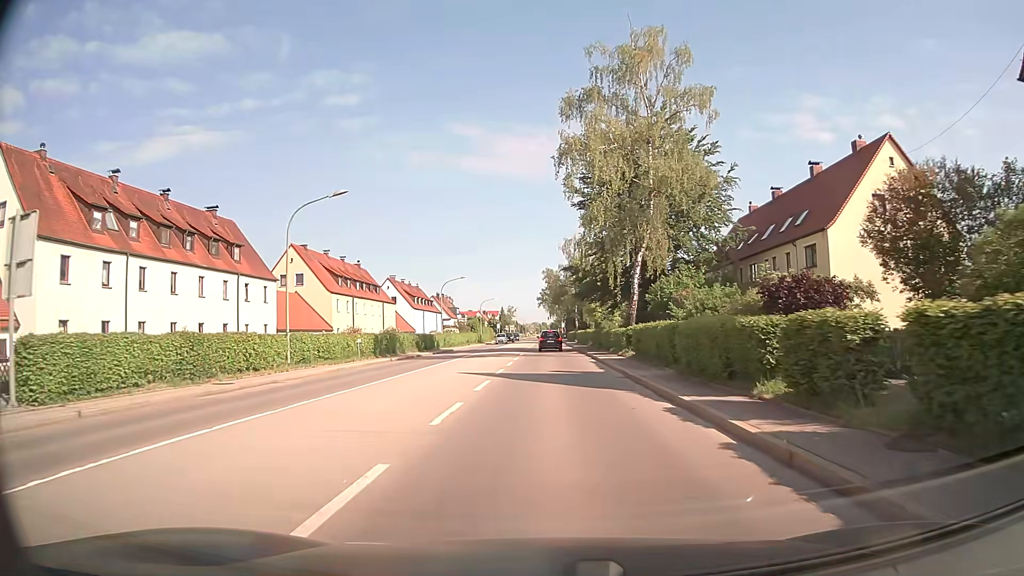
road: secondary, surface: asphalt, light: Day
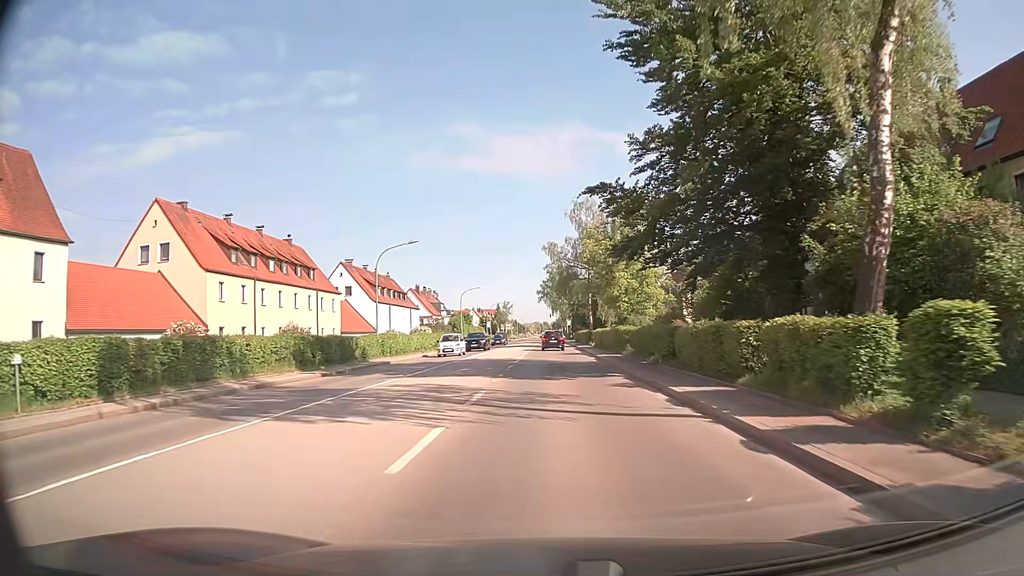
(0.0, +27.2) m; 0°
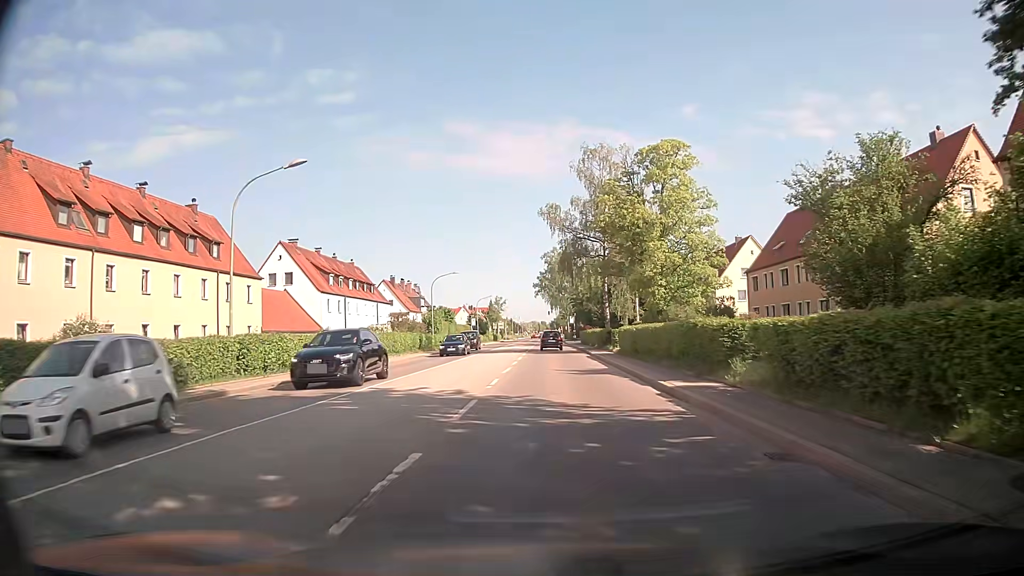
(+0.1, +20.2) m; -1°
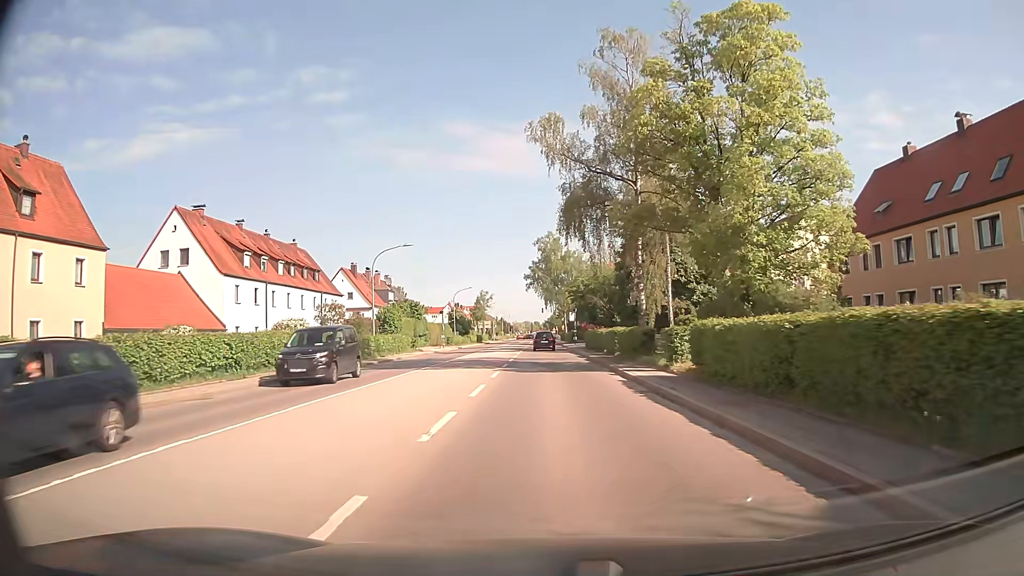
(+0.4, +20.0) m; +2°
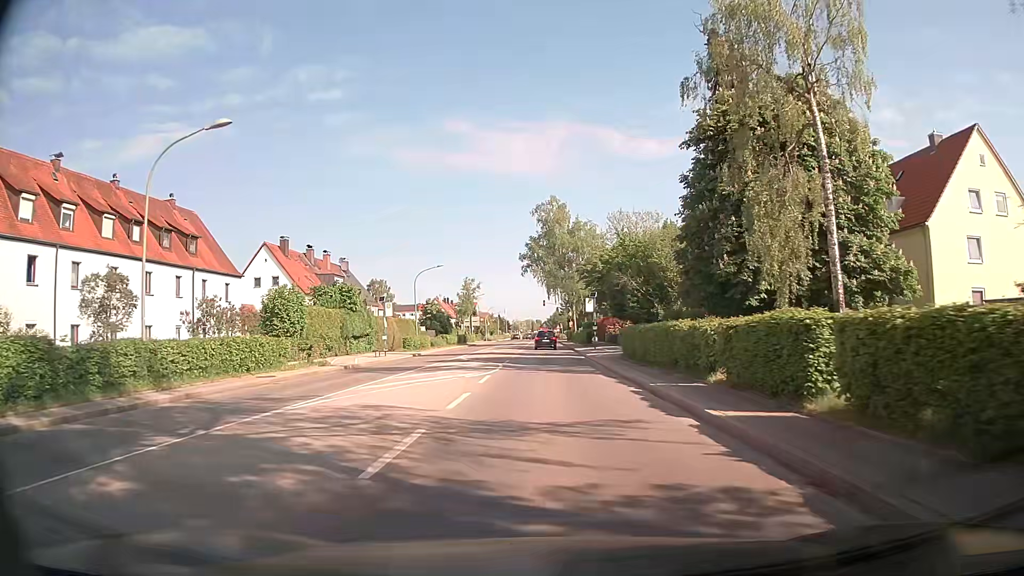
(-0.1, +26.5) m; 0°
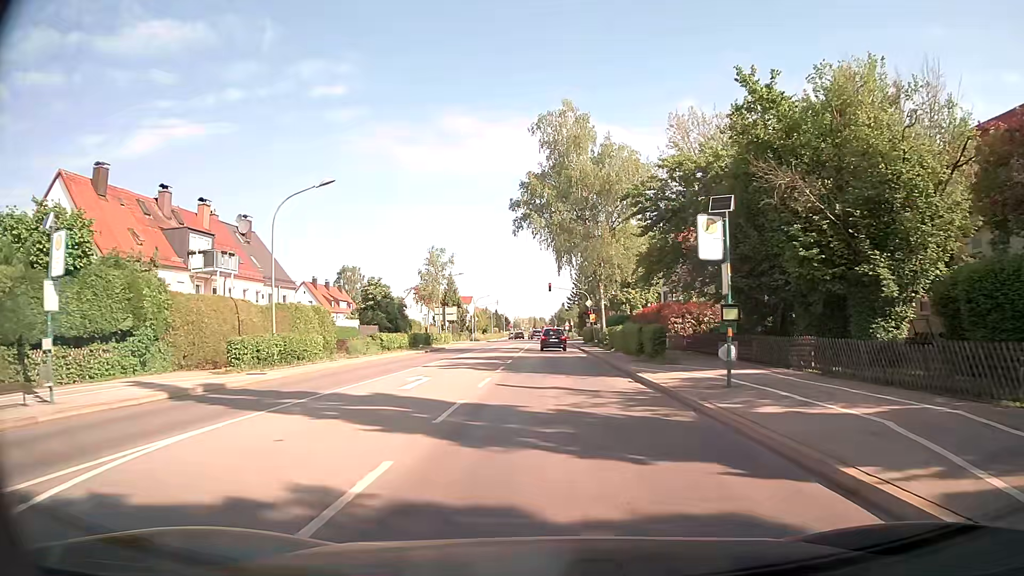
(-0.3, +32.5) m; -1°
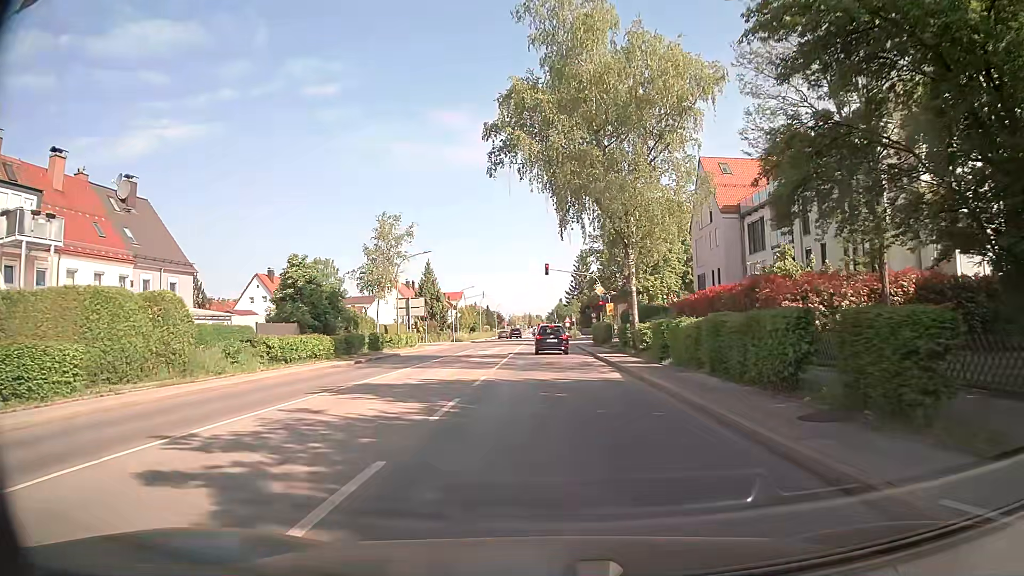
(+0.2, +17.9) m; 0°
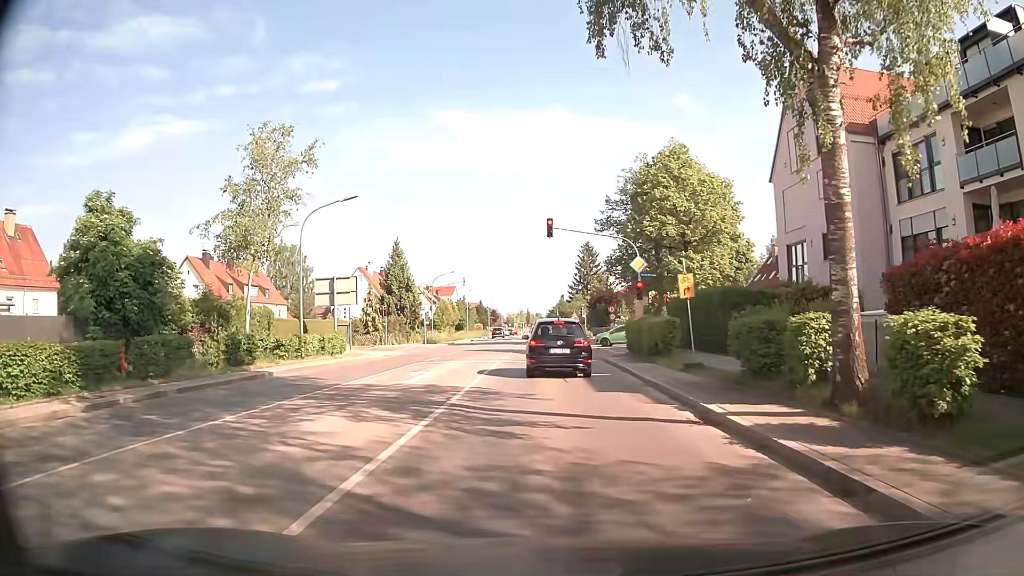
(+0.1, +20.2) m; +1°
(0, +10) (0, +20) (-1, +30) (-1, +40) (-1, +50) (-1, +60) (-1, +70) (-2, +80) (-5, +89) (-8, +99) m
